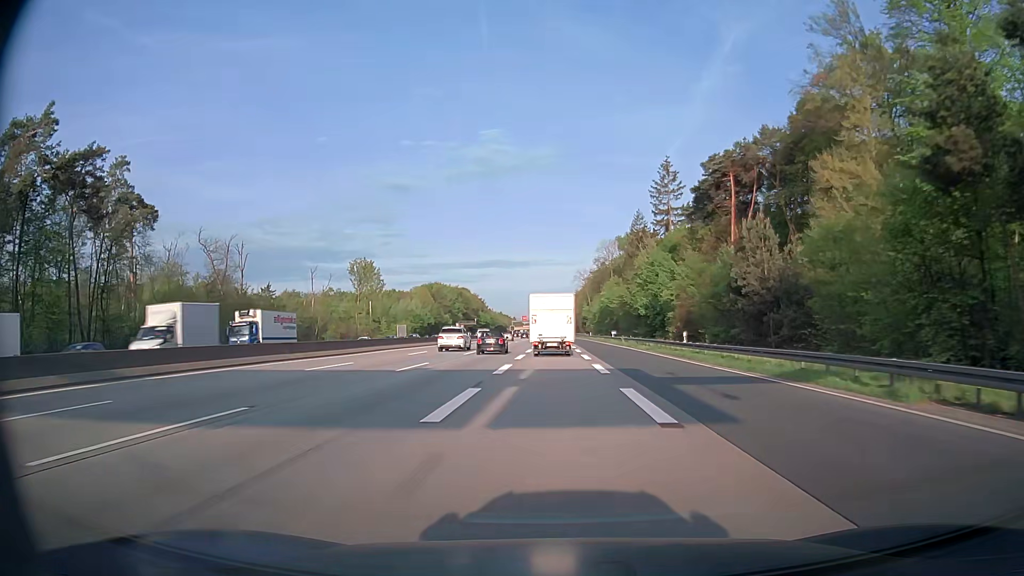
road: motorway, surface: asphalt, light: Day
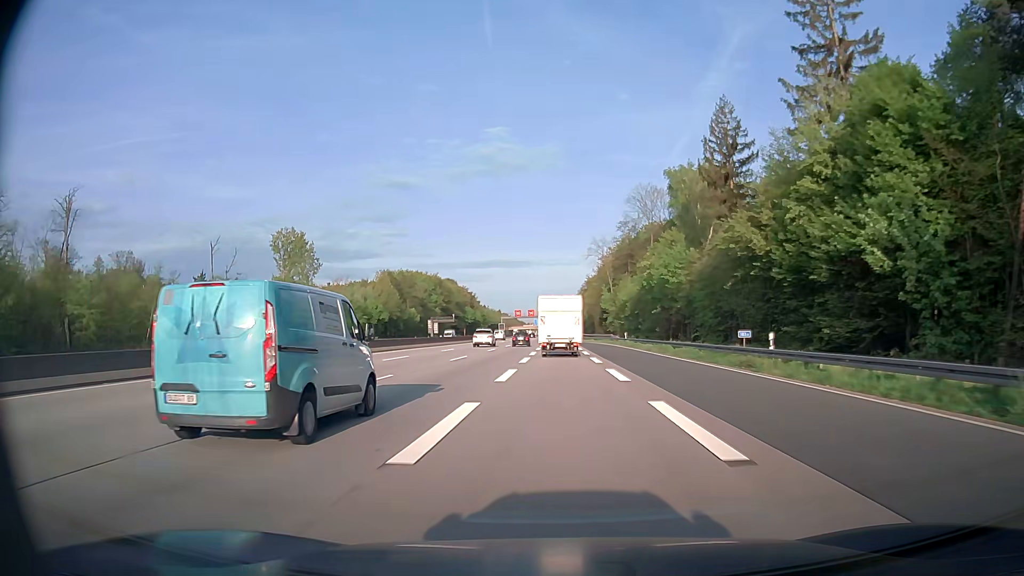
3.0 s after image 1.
(-0.2, +62.5) m; 0°
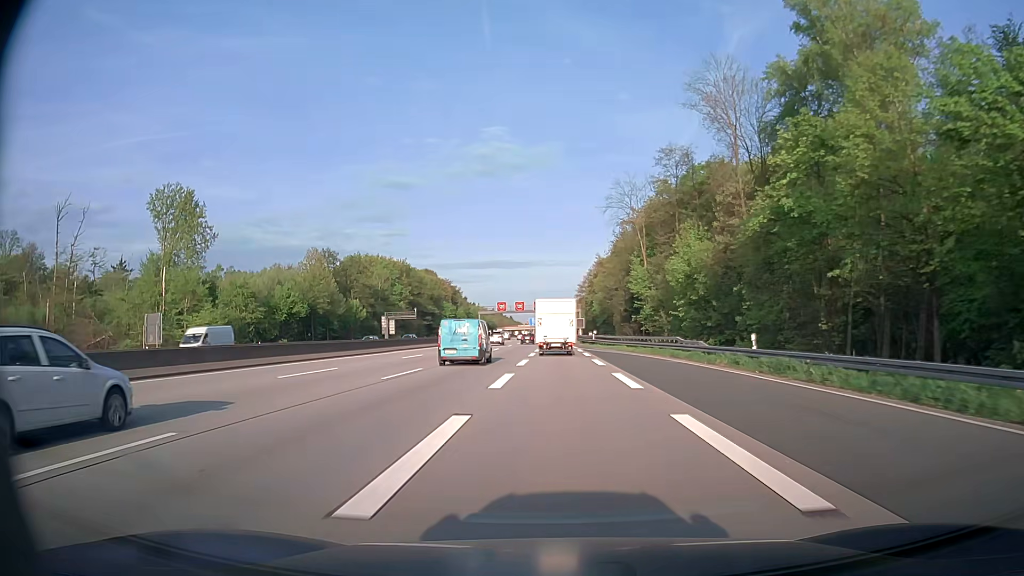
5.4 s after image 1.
(+0.1, +49.9) m; 0°
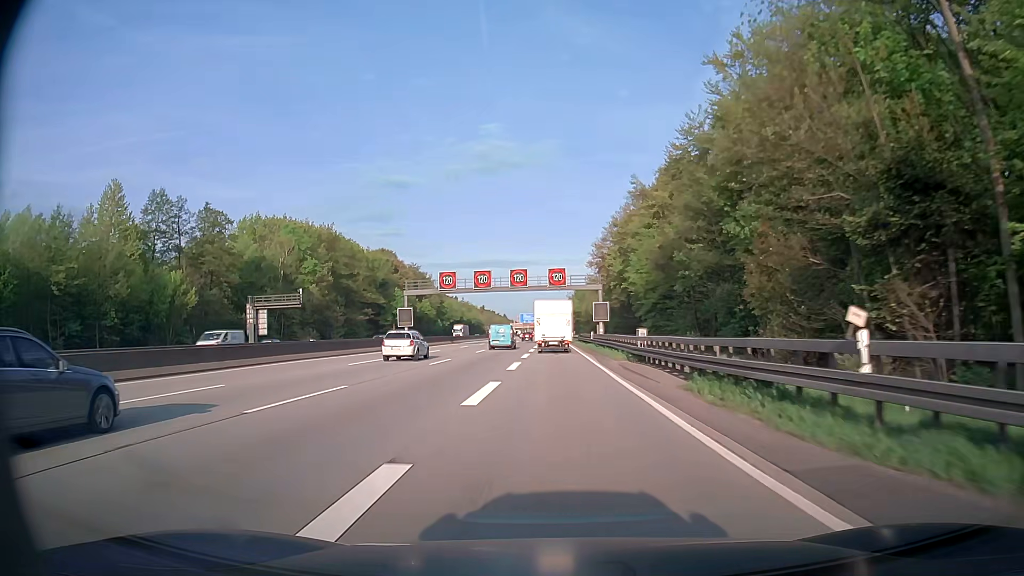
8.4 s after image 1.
(+0.3, +64.1) m; +1°
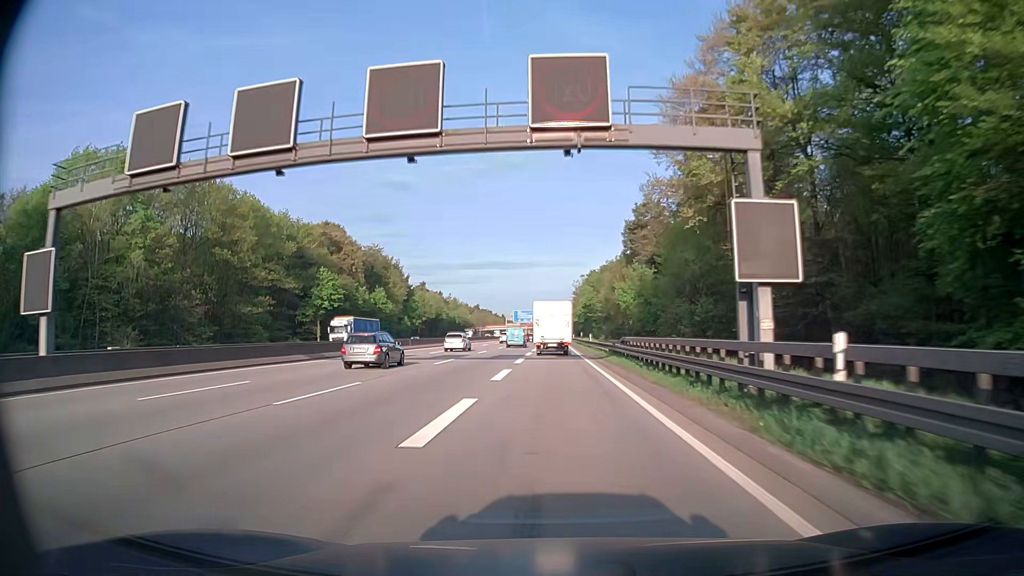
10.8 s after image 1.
(-0.1, +52.6) m; 0°
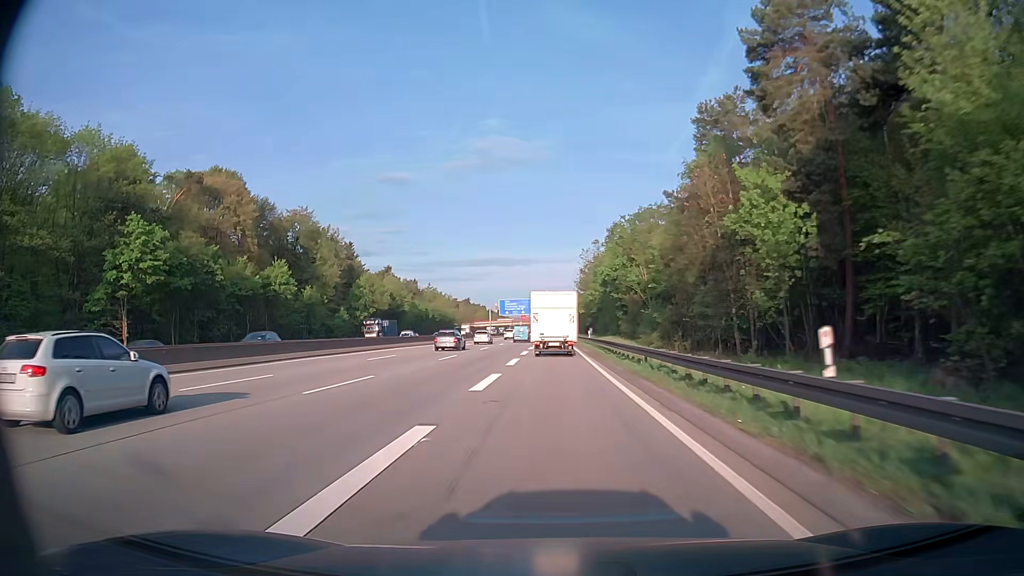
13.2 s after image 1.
(0.0, +52.2) m; 0°
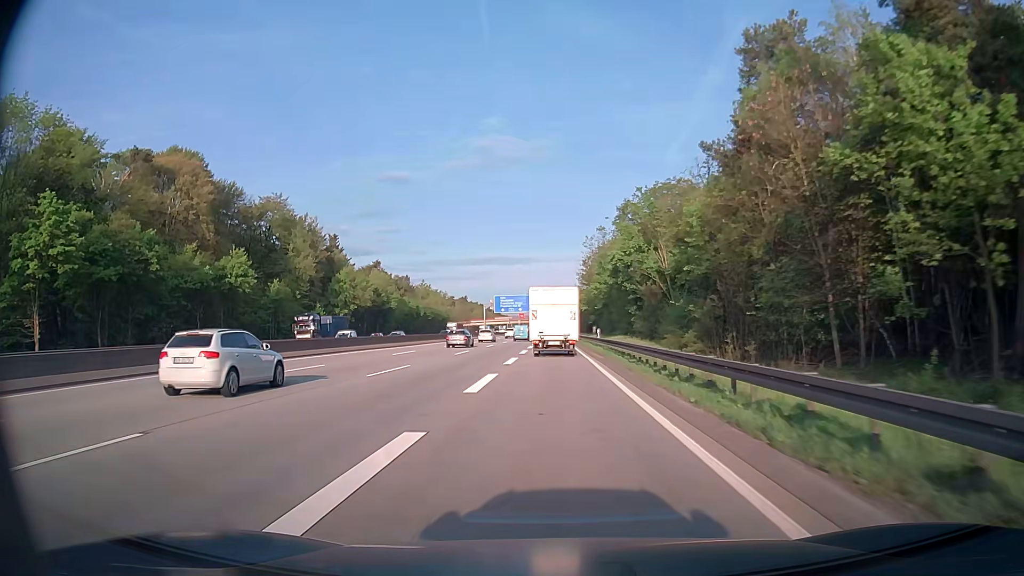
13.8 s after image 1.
(0.0, +12.6) m; 0°
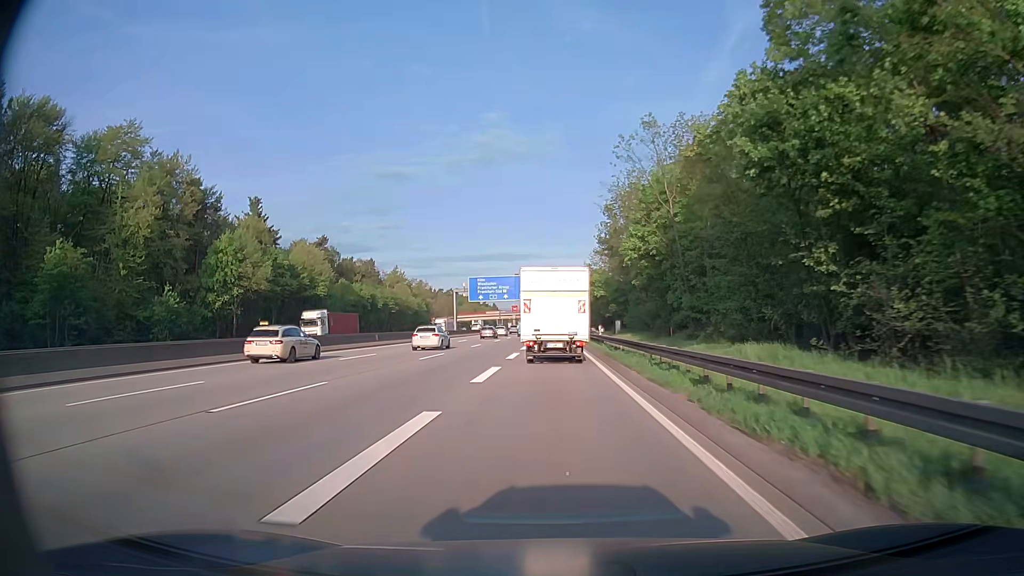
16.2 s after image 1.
(+0.1, +45.6) m; 0°
(0, +10) (0, +20) (0, +30) (0, +40) (0, +50) (0, +60) (0, +70) (0, +80) (0, +90) (0, +100) m
